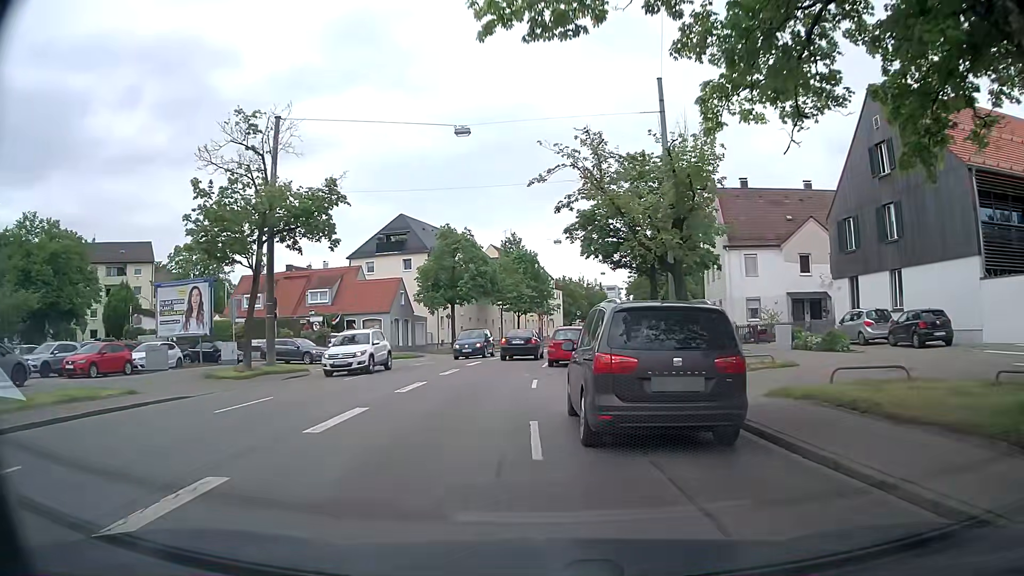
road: tertiary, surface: asphalt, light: Day
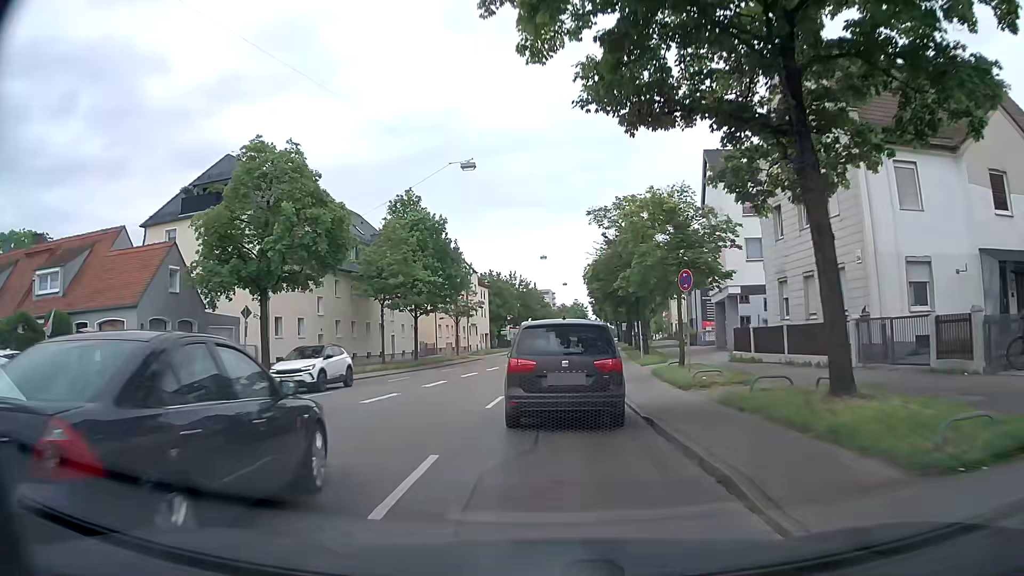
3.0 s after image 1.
(+1.6, +29.1) m; +7°
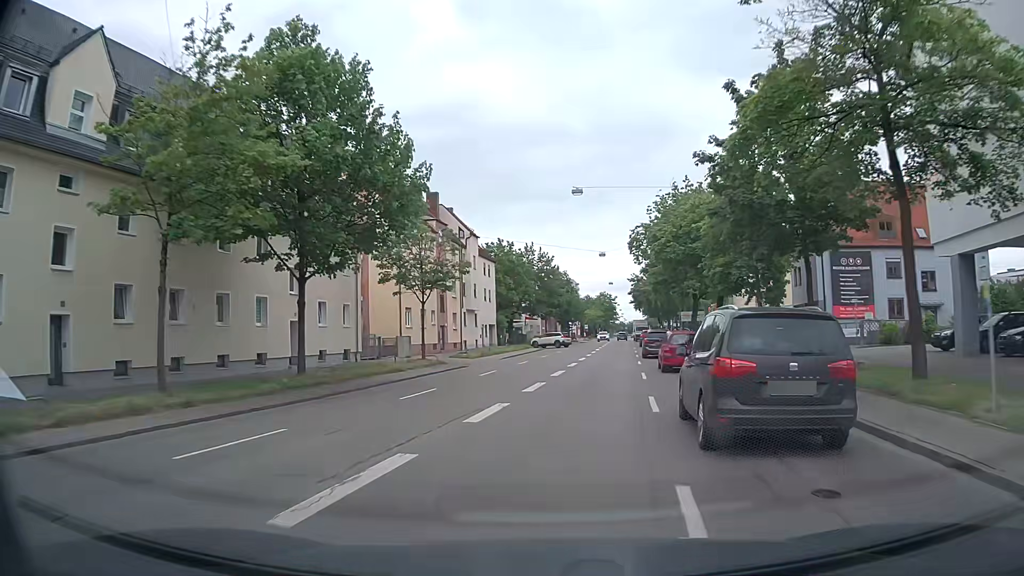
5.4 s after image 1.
(-0.9, +29.4) m; -2°
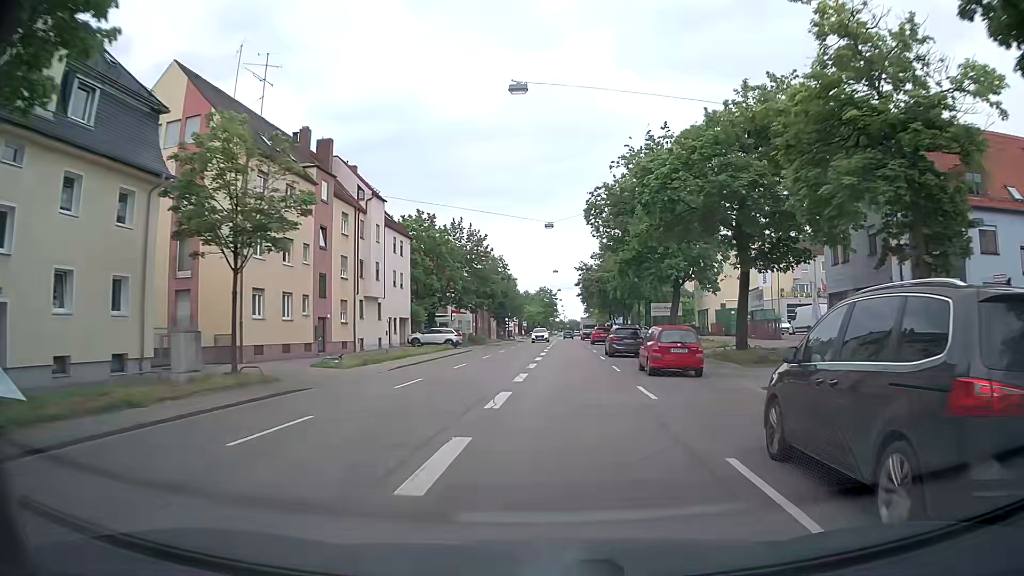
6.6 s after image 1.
(+0.6, +17.2) m; +5°
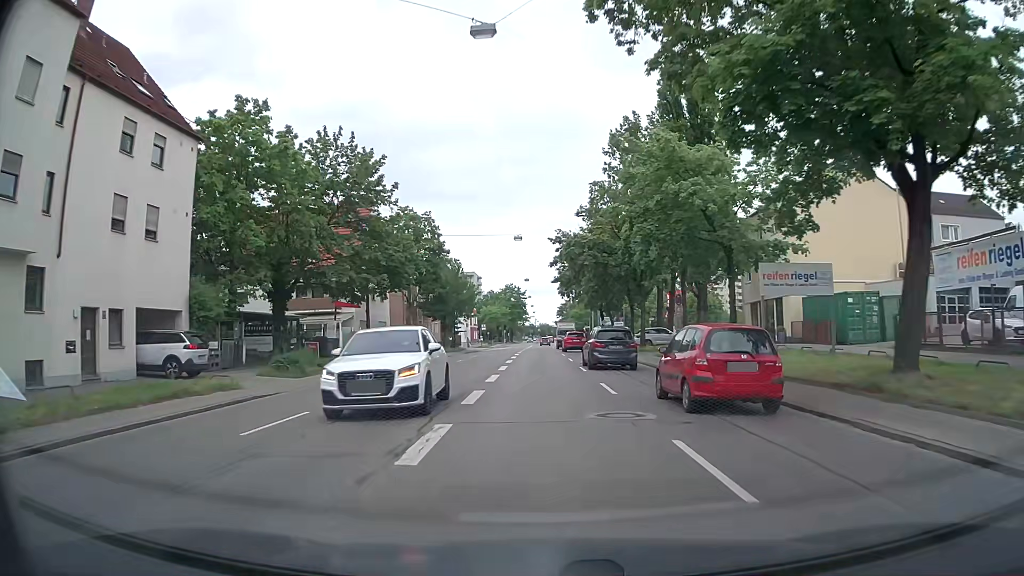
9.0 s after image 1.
(+1.1, +34.6) m; +2°
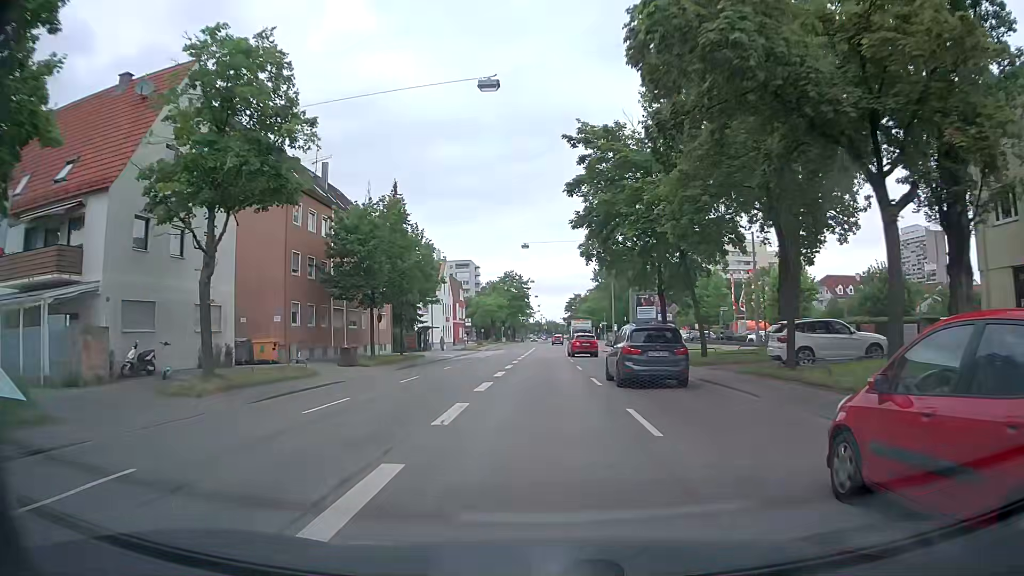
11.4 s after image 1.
(-0.2, +33.0) m; -1°
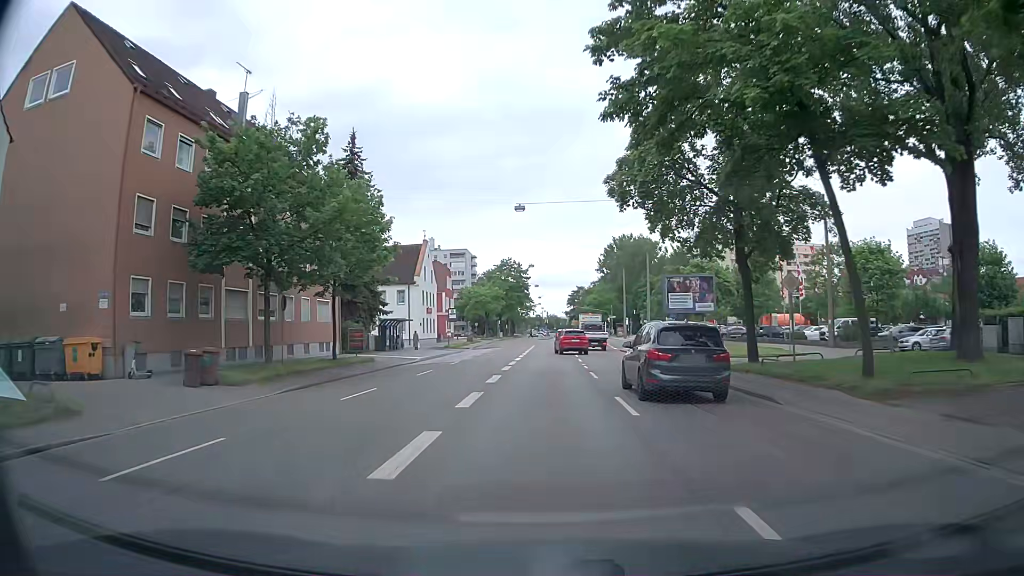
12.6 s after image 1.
(+0.1, +15.7) m; 0°
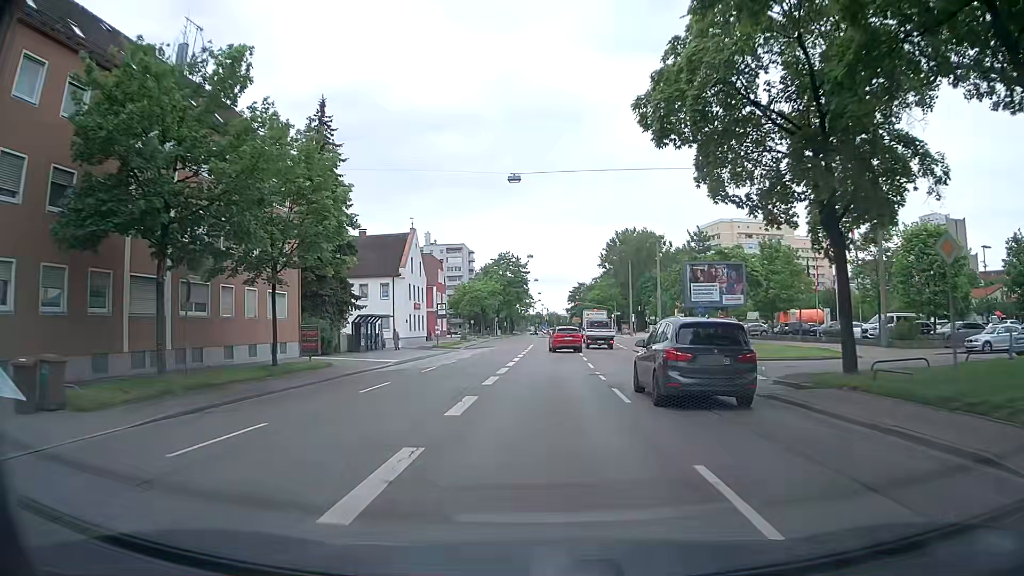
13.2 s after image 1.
(+0.1, +7.5) m; 0°
(0, +10) (0, +20) (0, +30) (+1, +40) (+1, +50) (+2, +60) (+2, +70) (+3, +80) (+4, +90) (+4, +100) m
